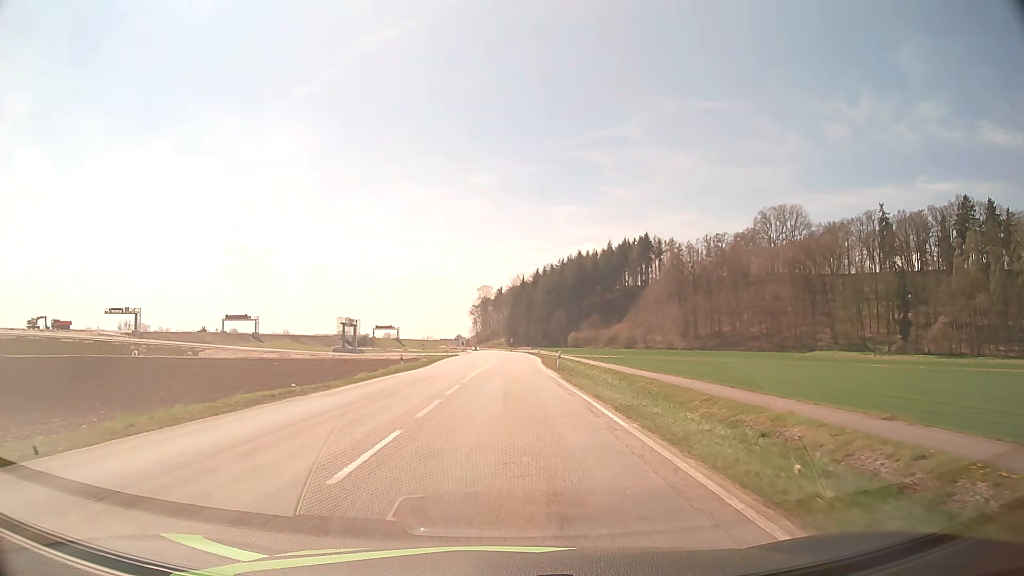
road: tertiary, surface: asphalt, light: Day
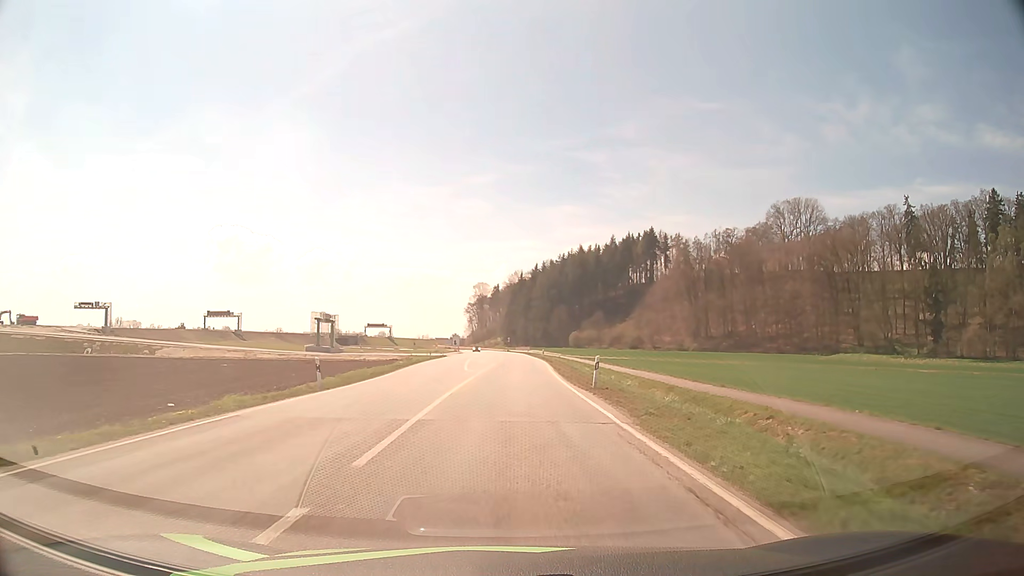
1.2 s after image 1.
(0.0, +17.2) m; 0°
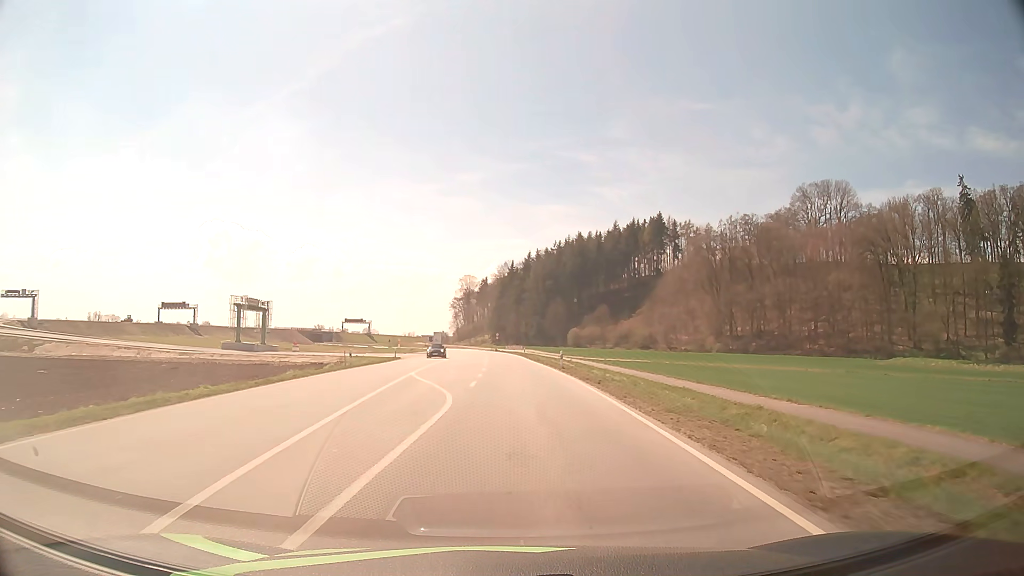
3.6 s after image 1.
(+0.2, +34.1) m; +1°
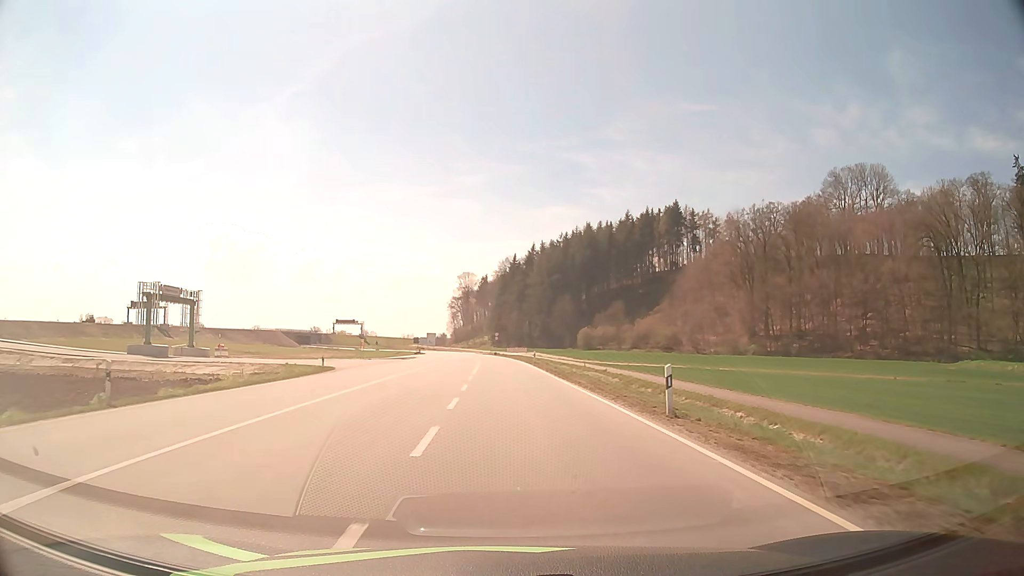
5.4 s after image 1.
(0.0, +25.4) m; 0°
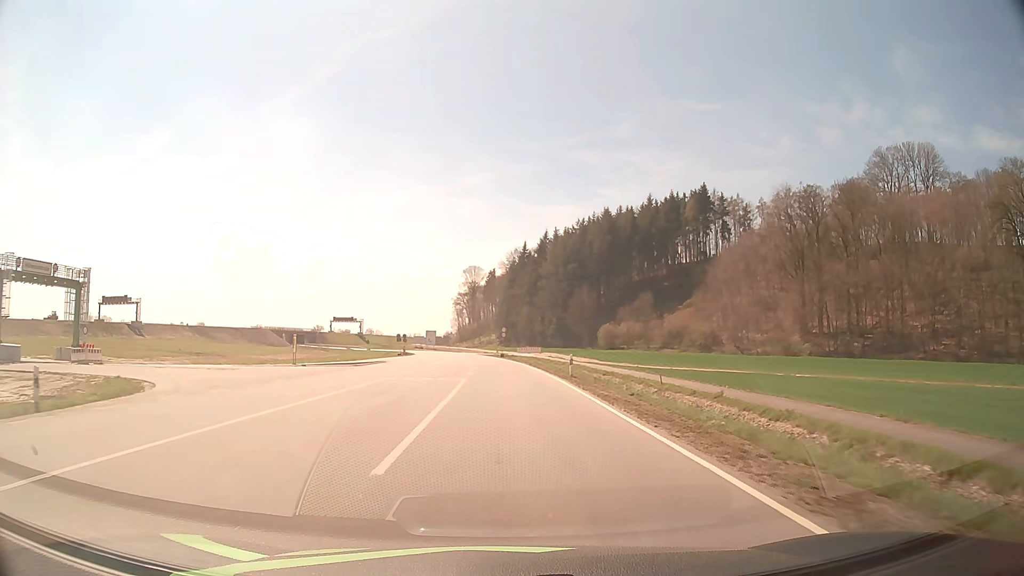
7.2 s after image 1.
(-0.1, +25.2) m; -1°
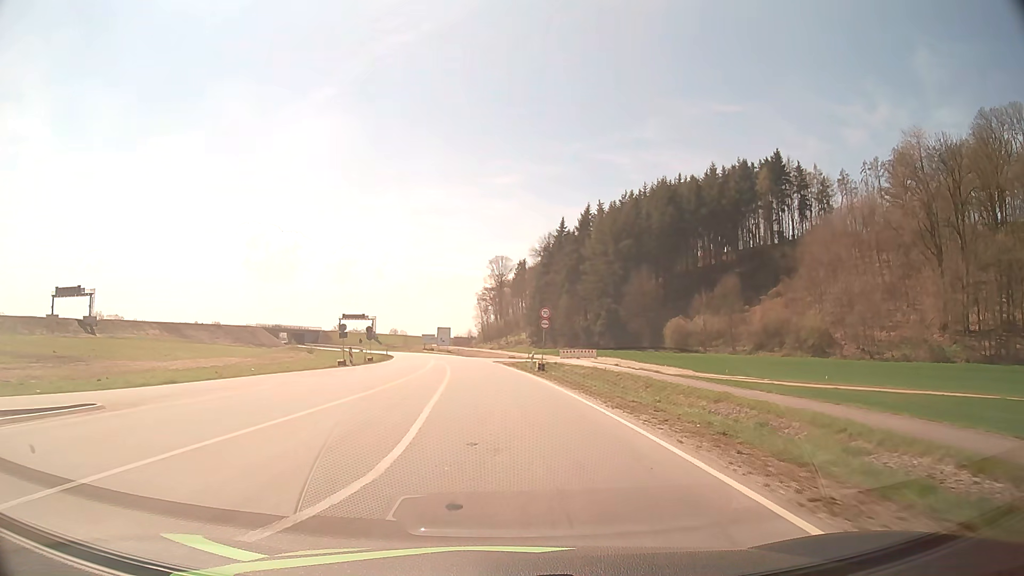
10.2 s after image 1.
(-0.7, +41.8) m; -3°
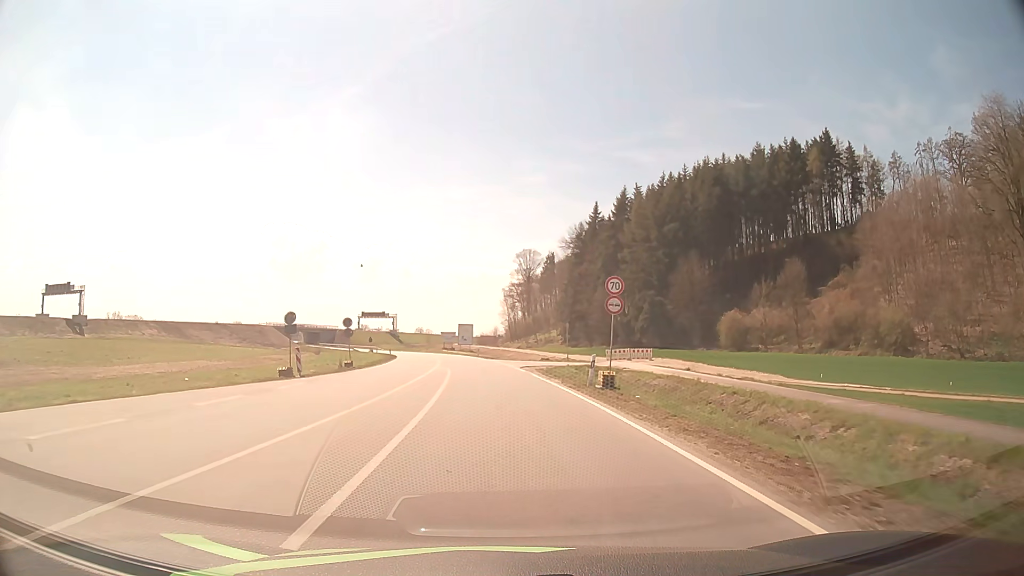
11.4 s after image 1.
(-0.3, +16.5) m; -2°
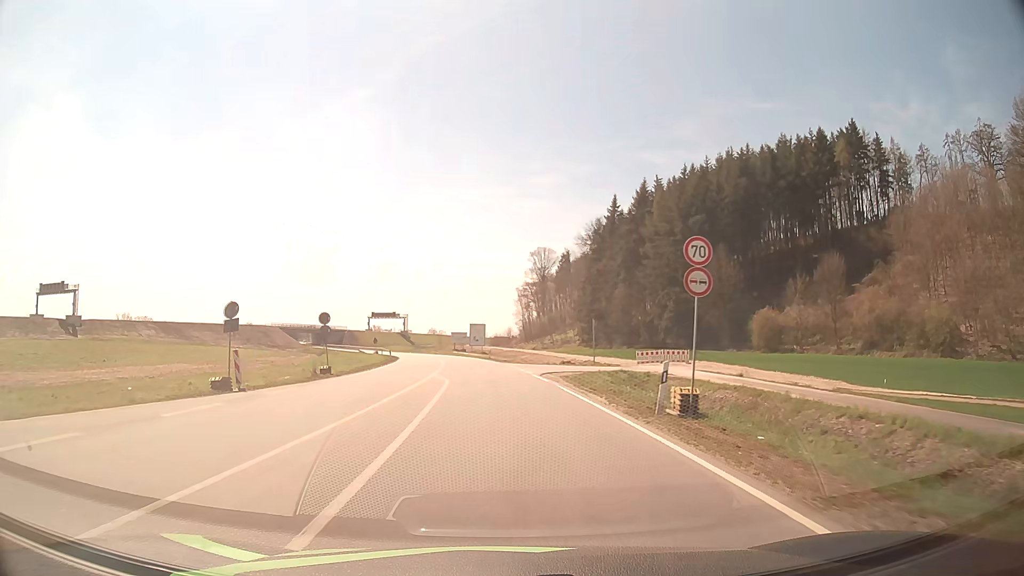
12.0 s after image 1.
(-0.1, +8.2) m; -1°
(0, +10) (-1, +20) (-1, +30) (-2, +40) (-3, +50) (-4, +60) (-5, +70) (-7, +80) (-9, +89) (-11, +99) m
